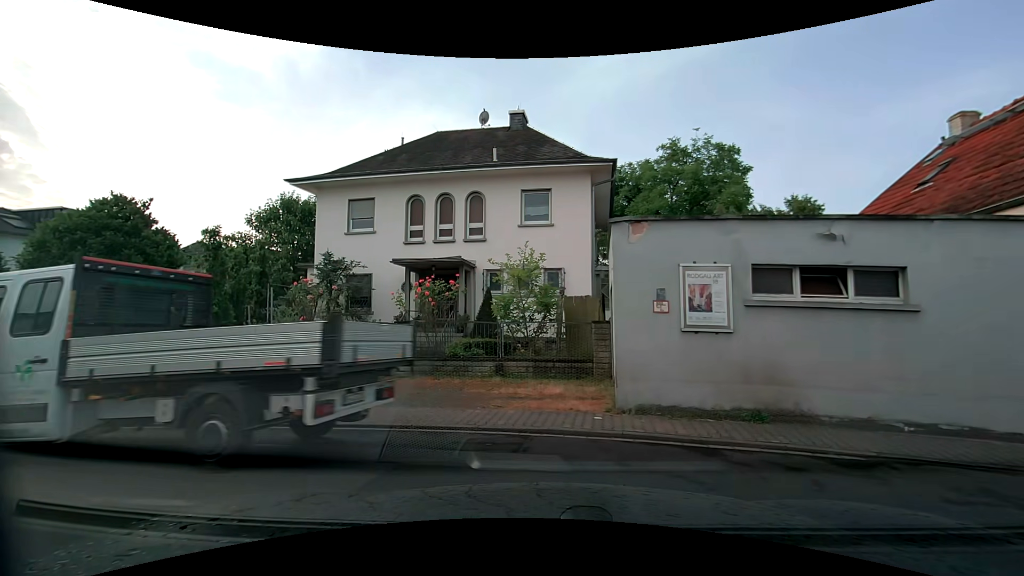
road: residential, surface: asphalt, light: Day
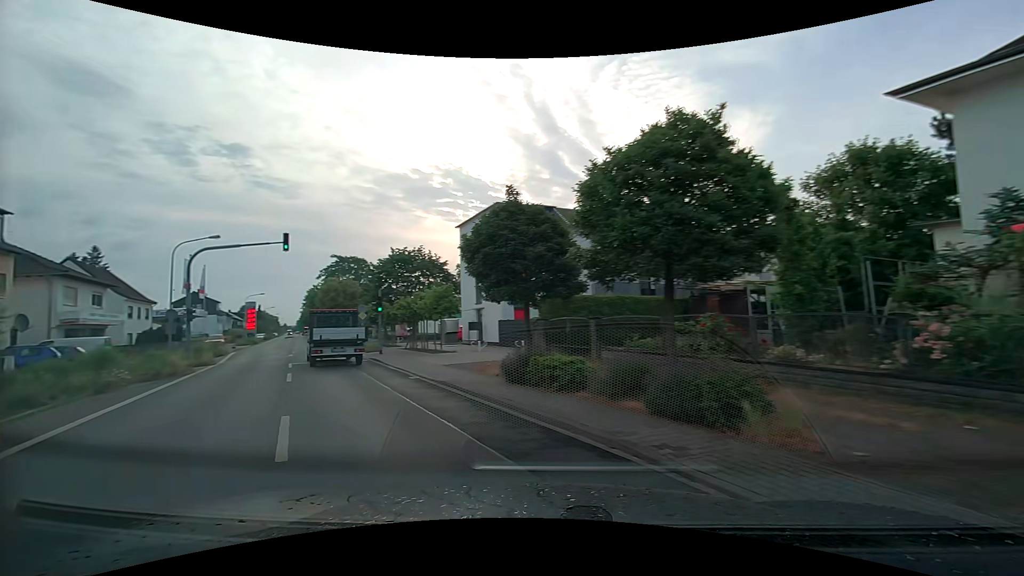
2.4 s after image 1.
(-3.0, +5.7) m; -57°
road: tertiary
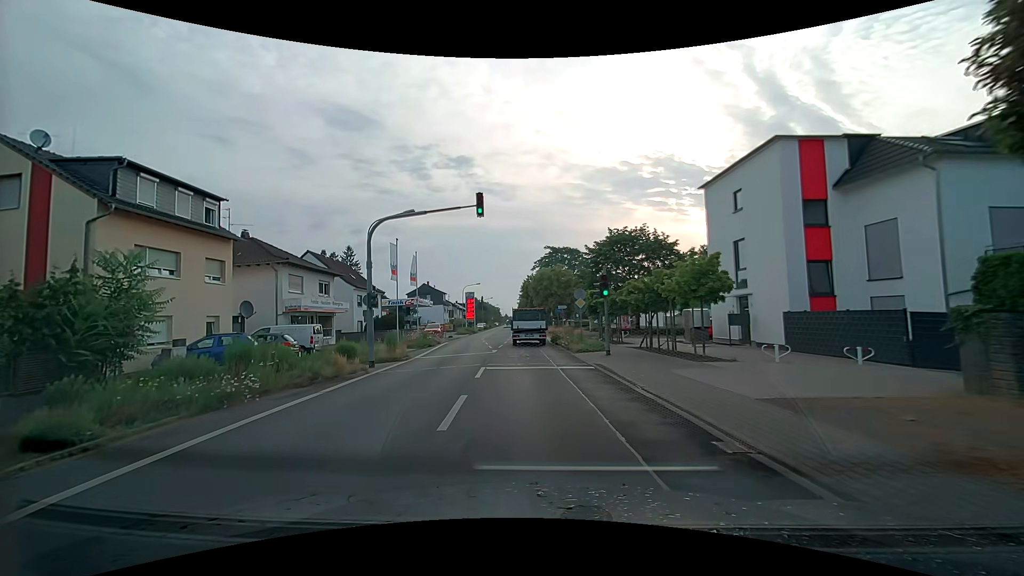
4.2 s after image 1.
(-2.3, +8.6) m; -23°
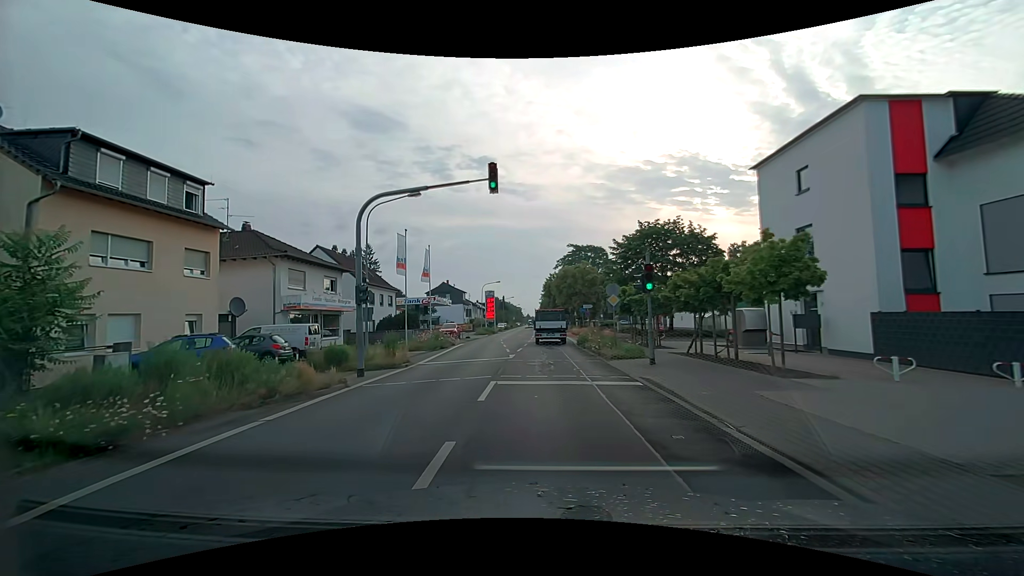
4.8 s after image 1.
(-0.1, +3.8) m; -2°
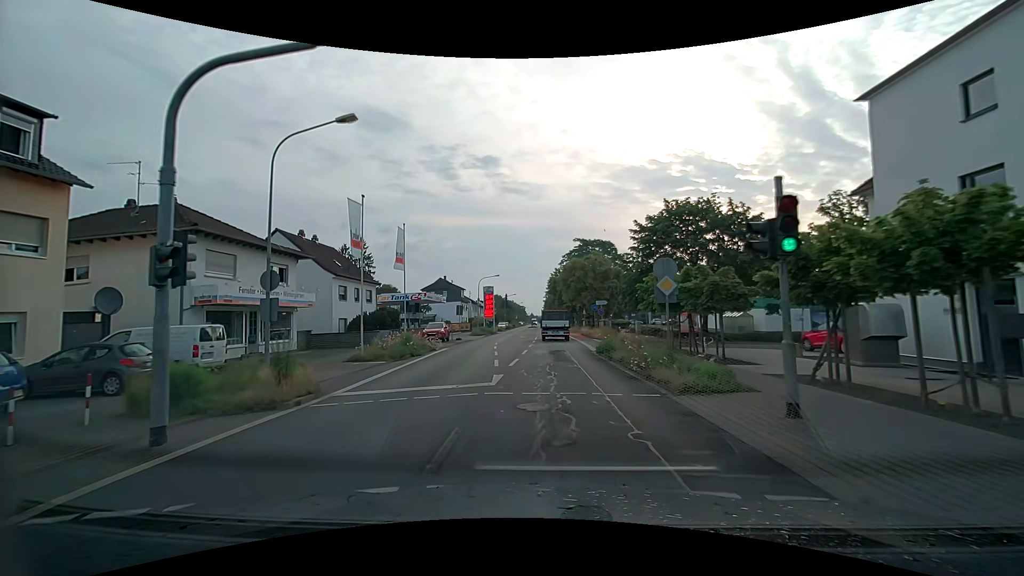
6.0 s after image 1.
(-0.1, +8.7) m; -1°
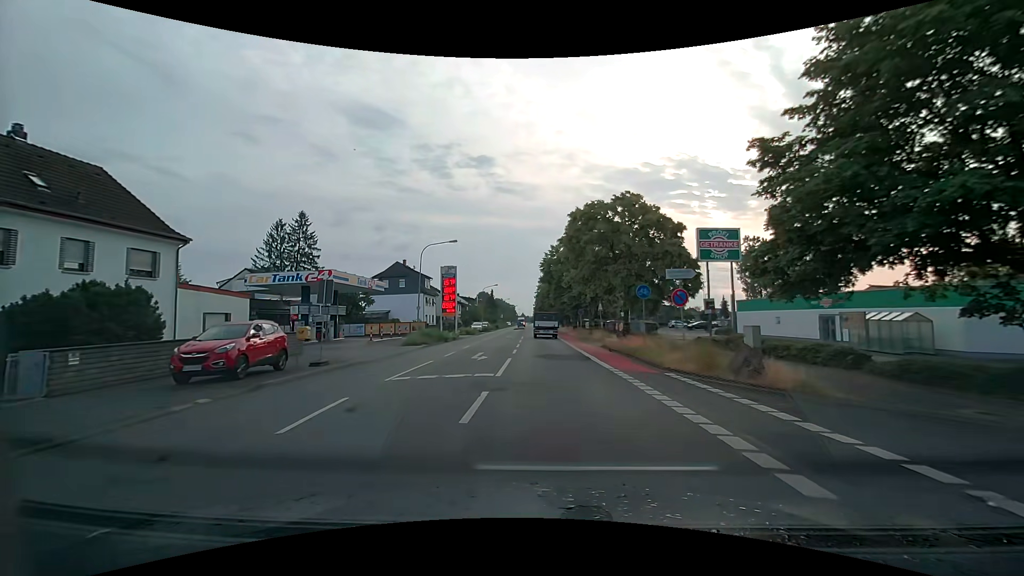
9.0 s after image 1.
(+0.1, +27.4) m; +1°
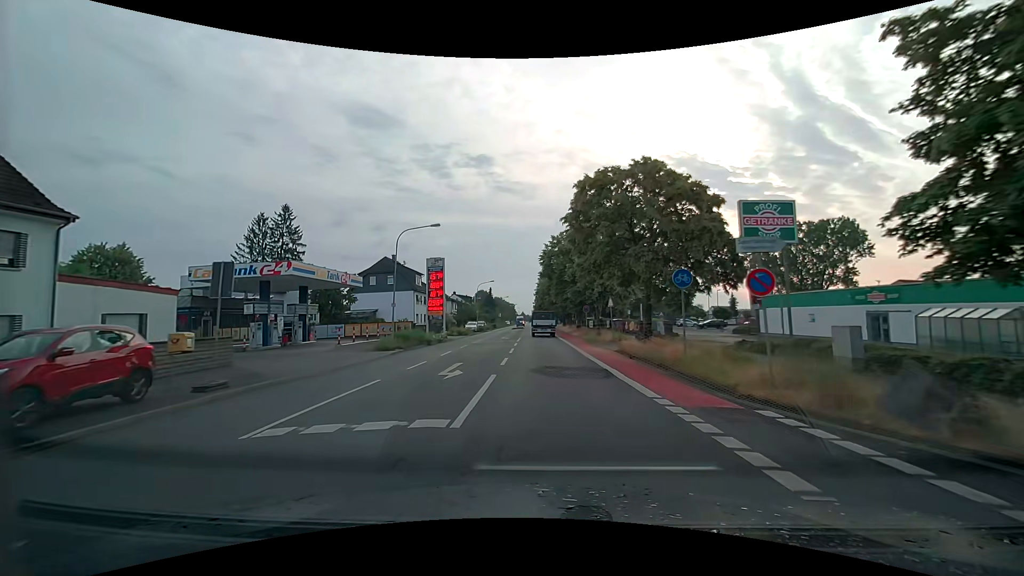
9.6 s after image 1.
(0.0, +6.2) m; 0°
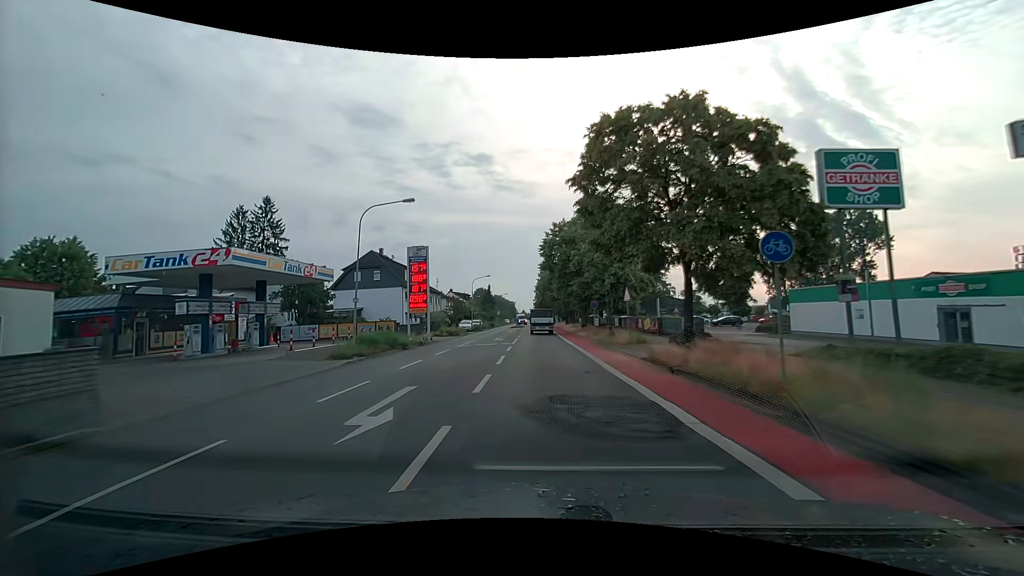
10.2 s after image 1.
(0.0, +6.3) m; 0°
